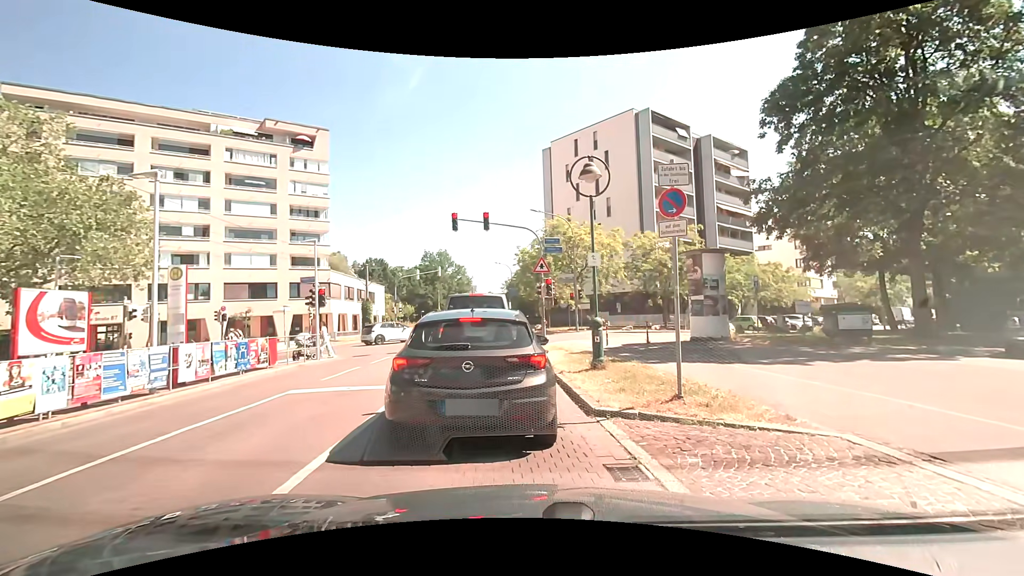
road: residential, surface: asphalt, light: Day
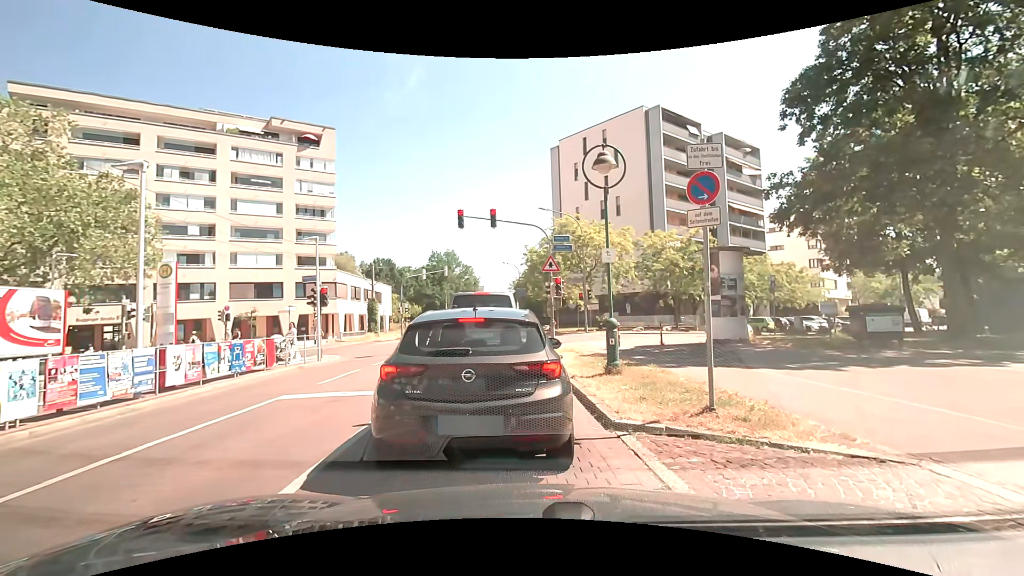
(0.0, +0.8) m; 0°
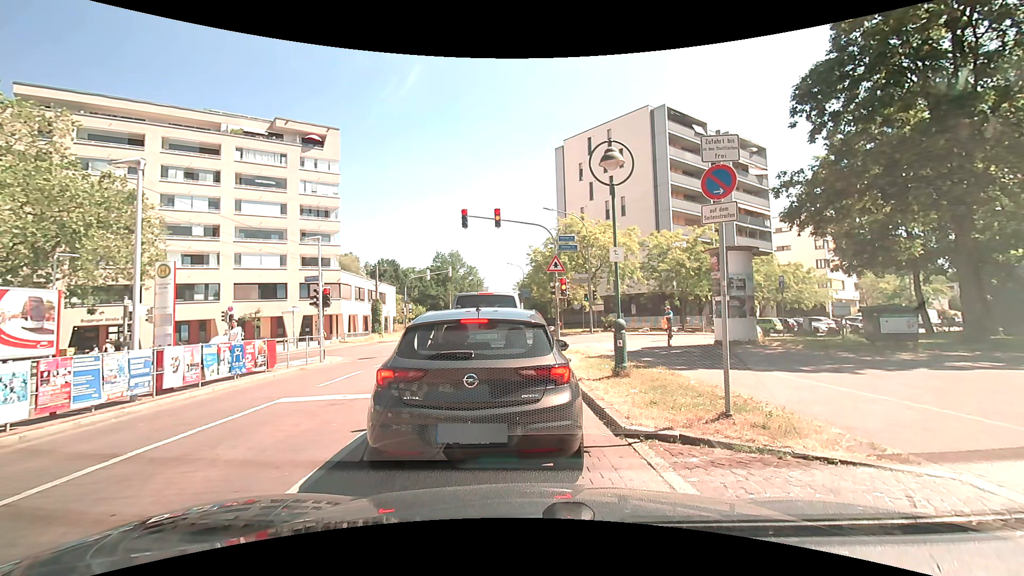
(0.0, +0.4) m; 0°
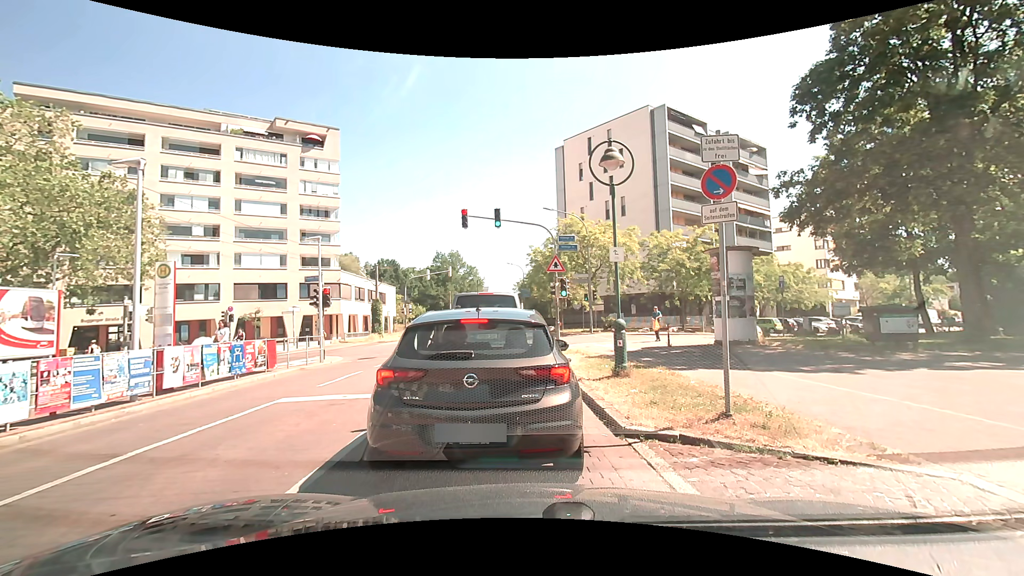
(0.0, 0.0) m; 0°
(0, +10) (-1, +20) (-1, +30) (-2, +40) (-3, +50) (-4, +60) (-4, +70) (-4, +80) (-4, +90) (-4, +100) m
